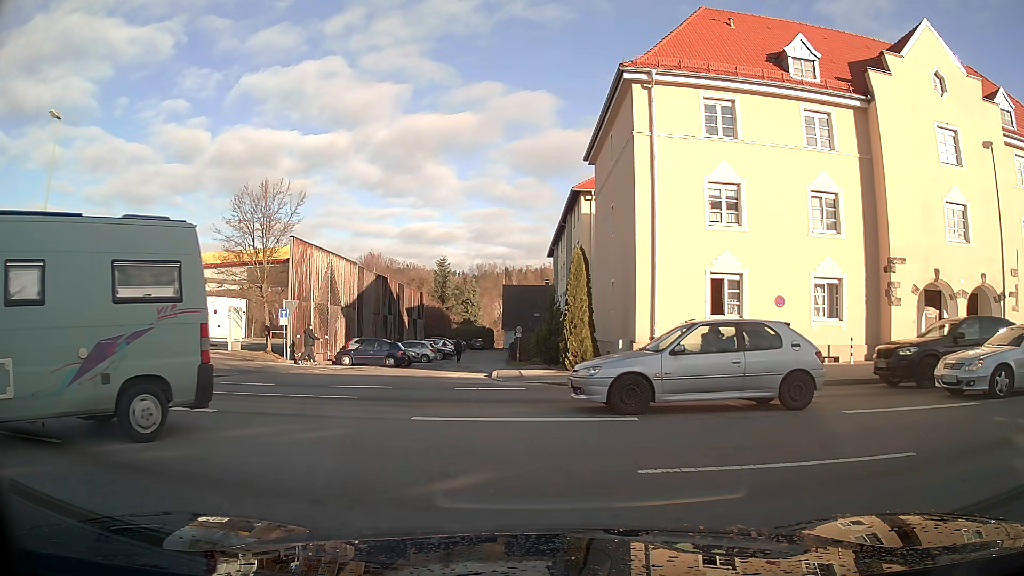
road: residential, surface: asphalt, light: Day
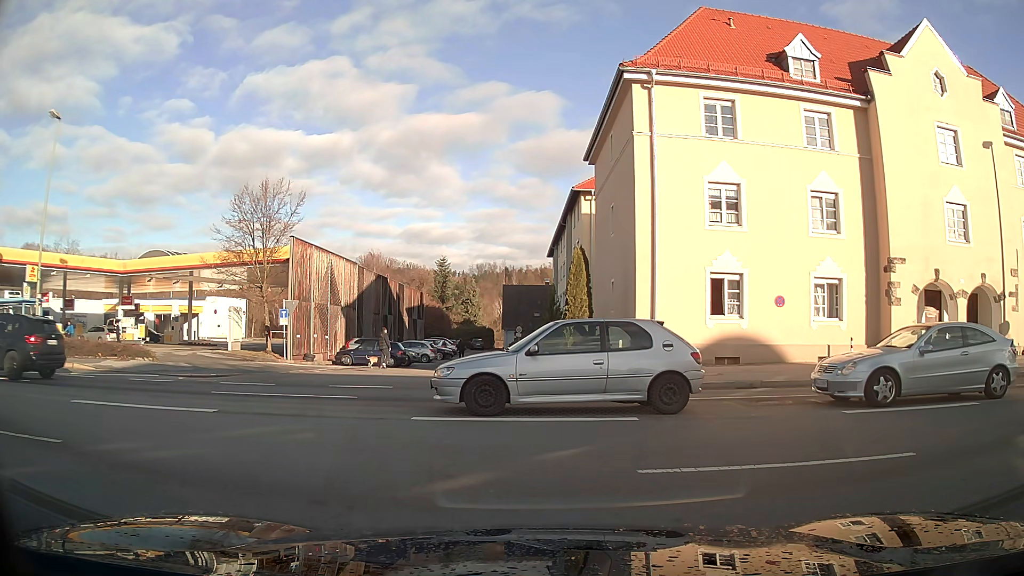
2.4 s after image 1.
(0.0, 0.0) m; 0°
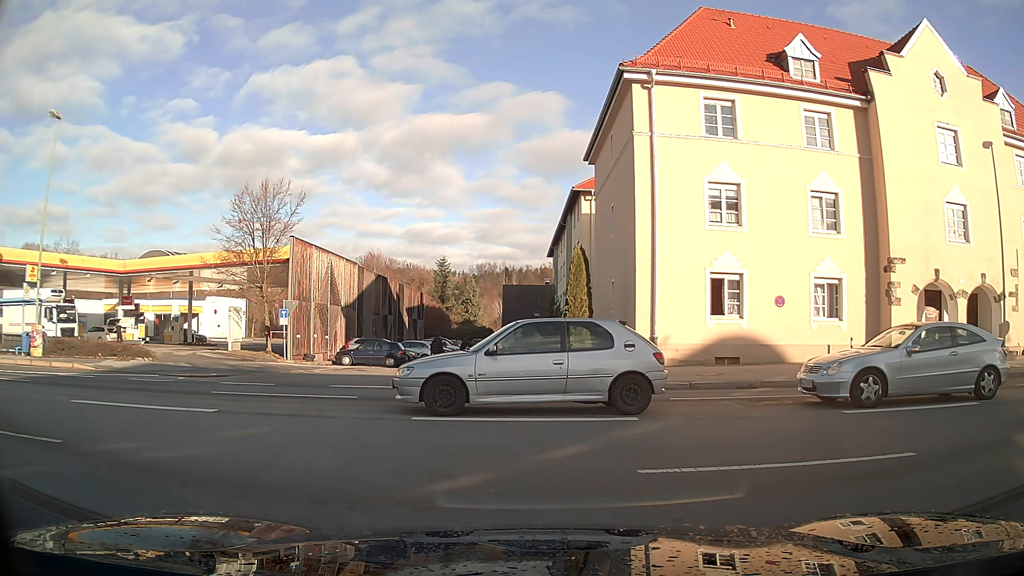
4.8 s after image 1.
(0.0, 0.0) m; 0°
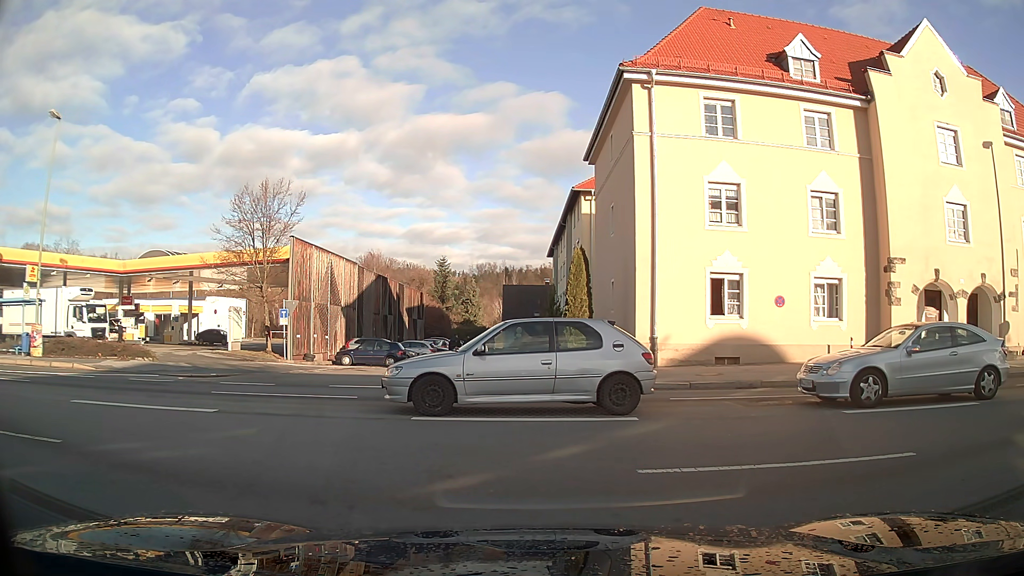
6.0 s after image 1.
(0.0, 0.0) m; 0°
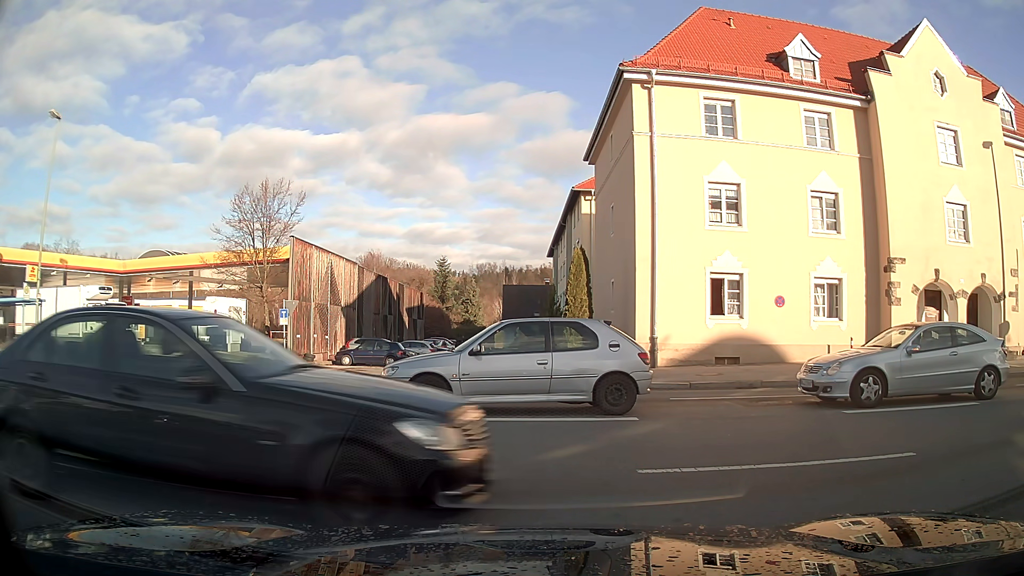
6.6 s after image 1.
(0.0, 0.0) m; 0°
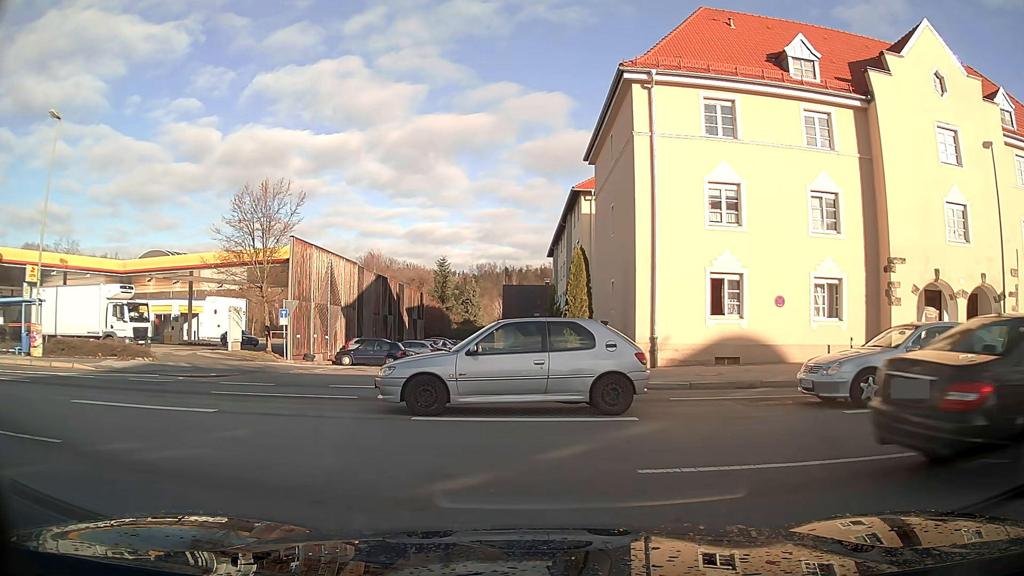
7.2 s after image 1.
(0.0, 0.0) m; 0°
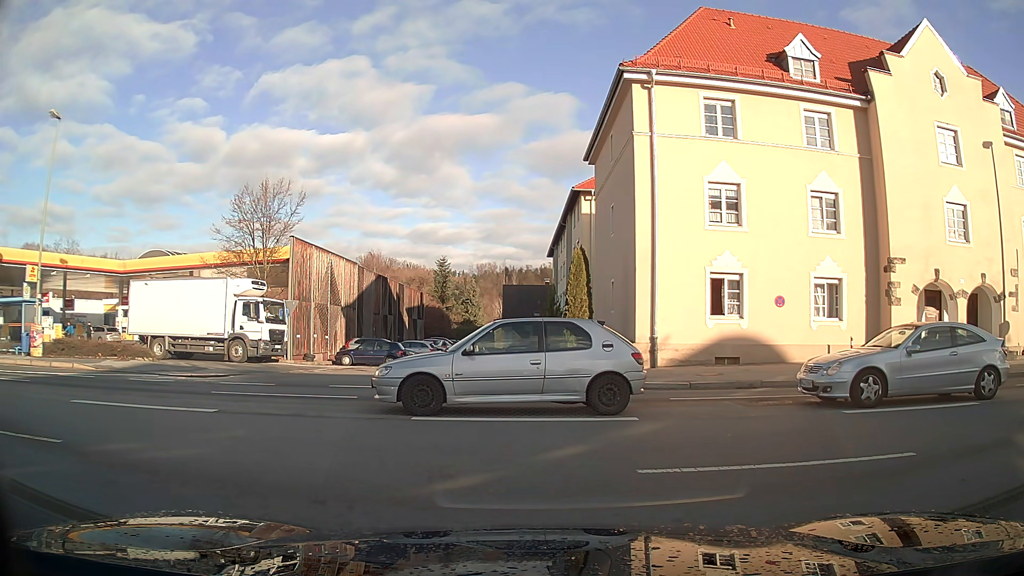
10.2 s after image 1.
(0.0, 0.0) m; 0°
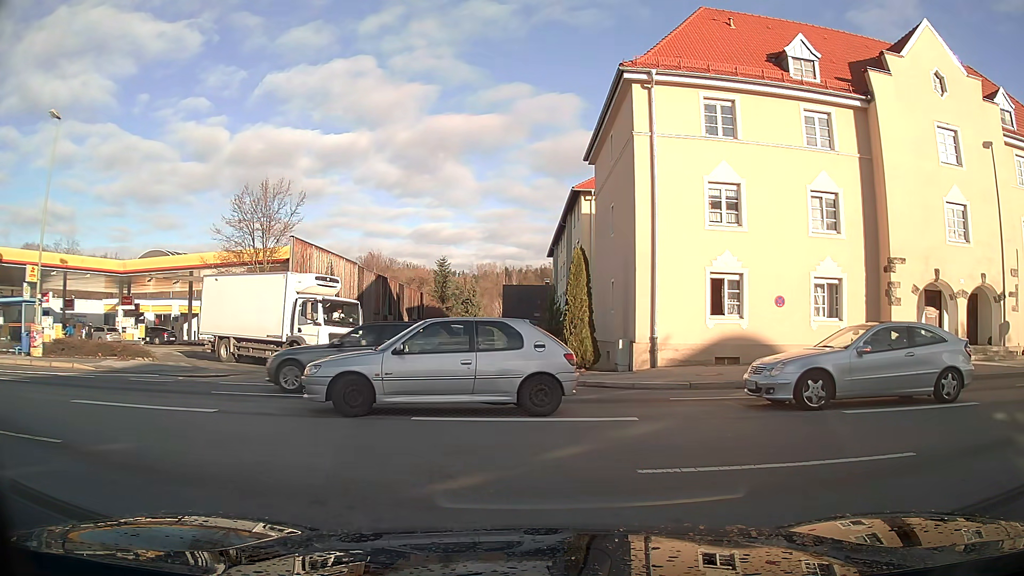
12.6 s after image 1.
(0.0, 0.0) m; 0°
